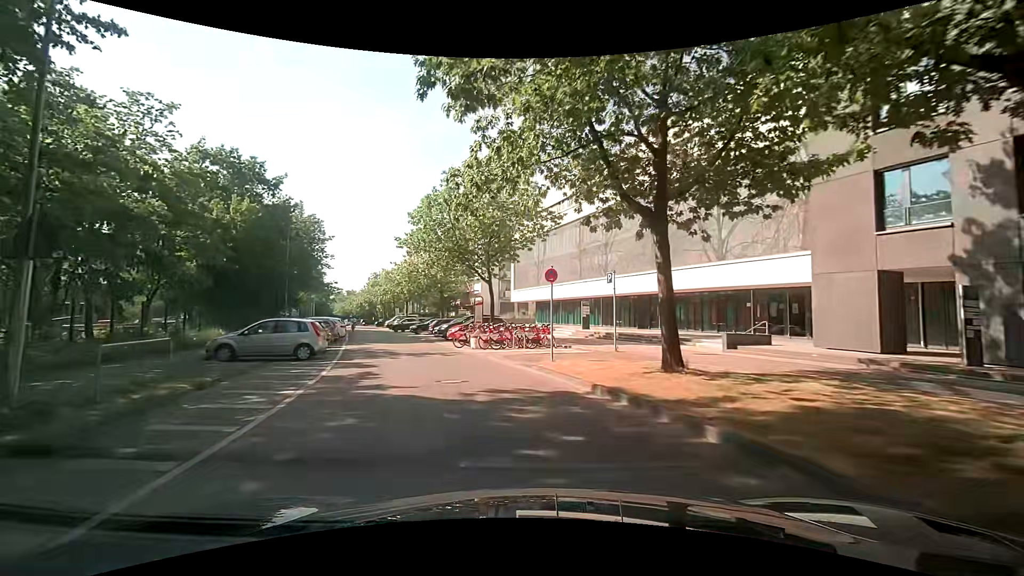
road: residential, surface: asphalt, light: Day
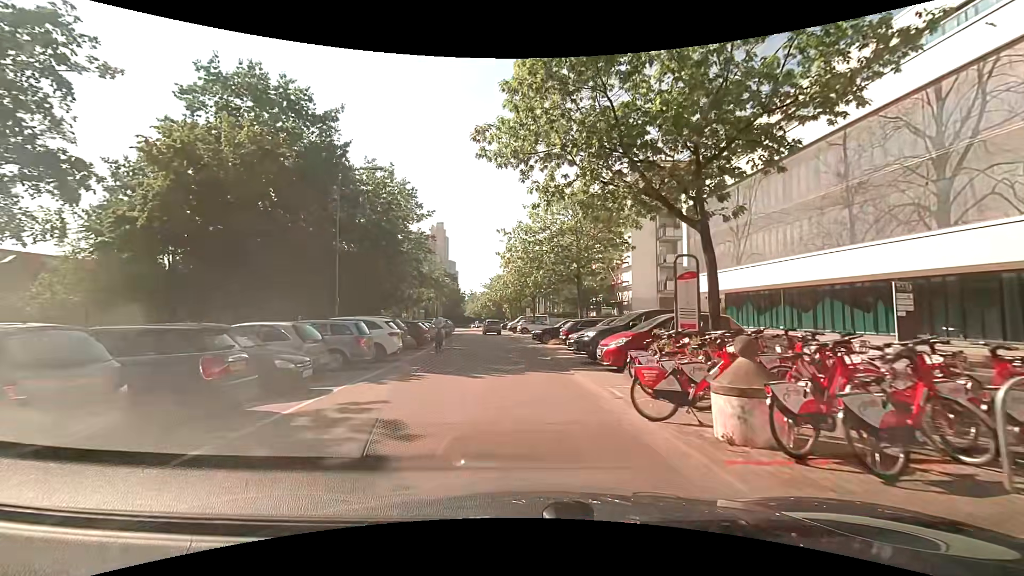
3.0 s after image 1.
(-2.7, +17.2) m; -15°
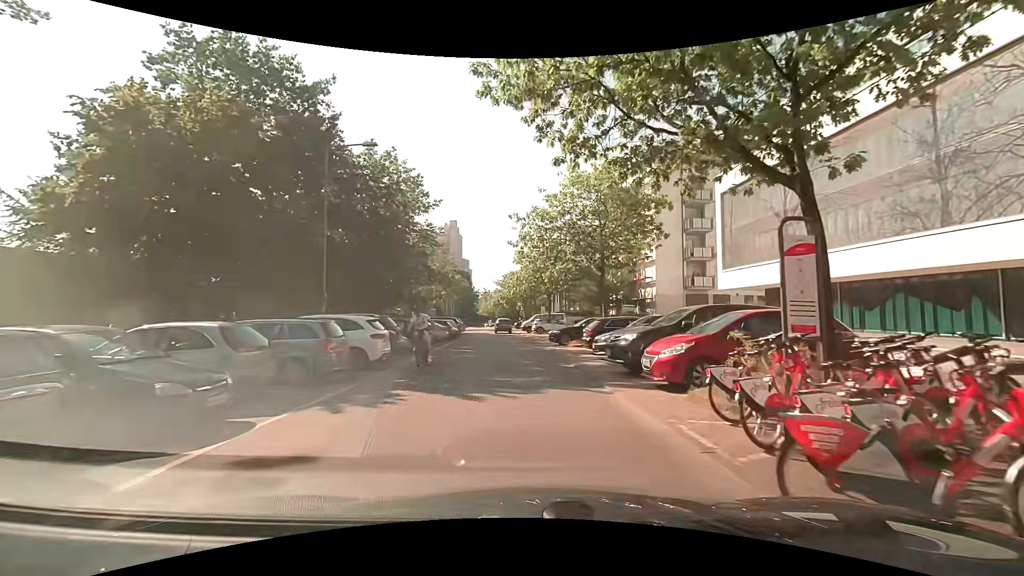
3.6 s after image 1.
(-0.1, +3.5) m; 0°
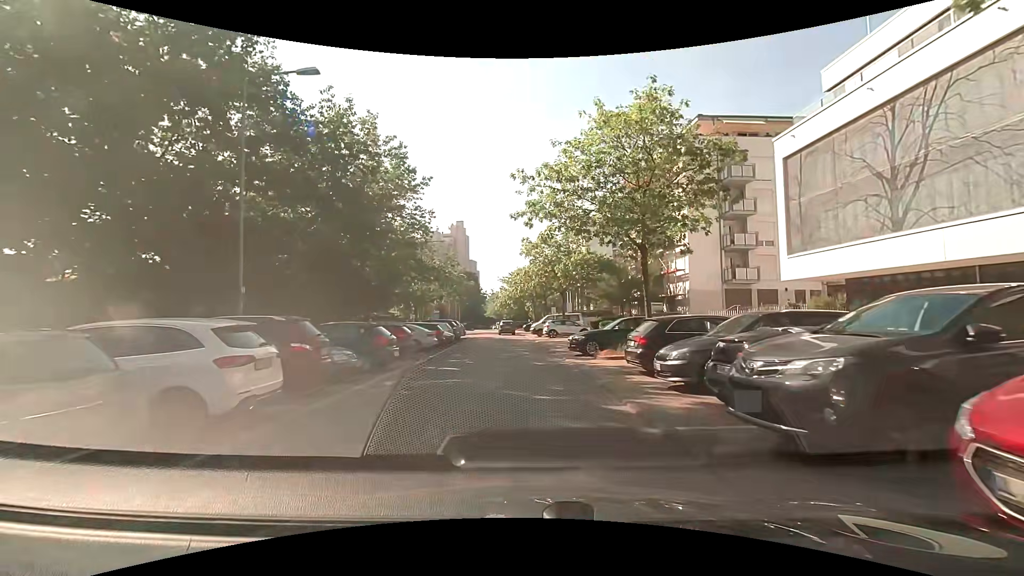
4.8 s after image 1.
(-0.2, +7.1) m; -2°
